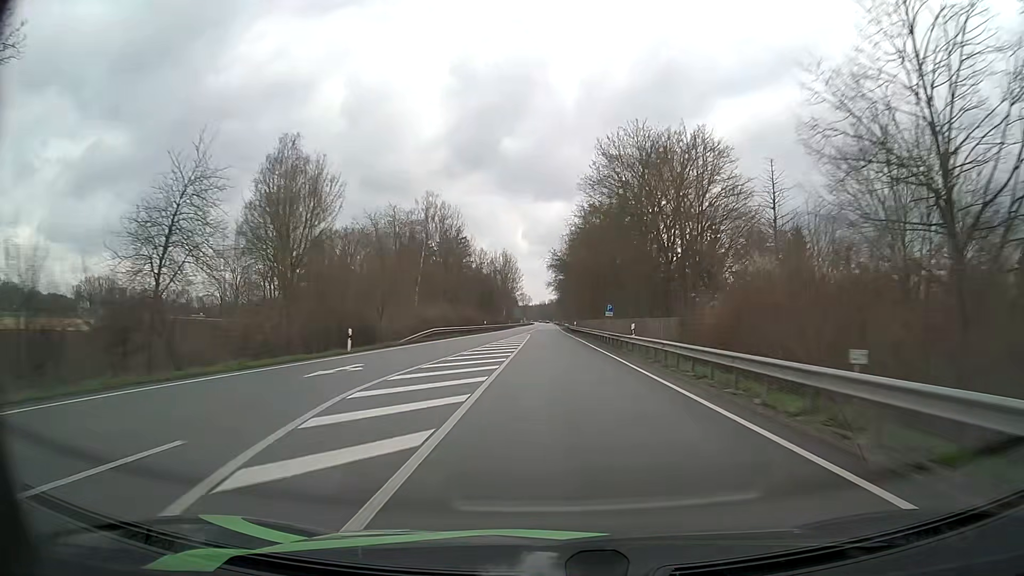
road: primary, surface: asphalt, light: Day
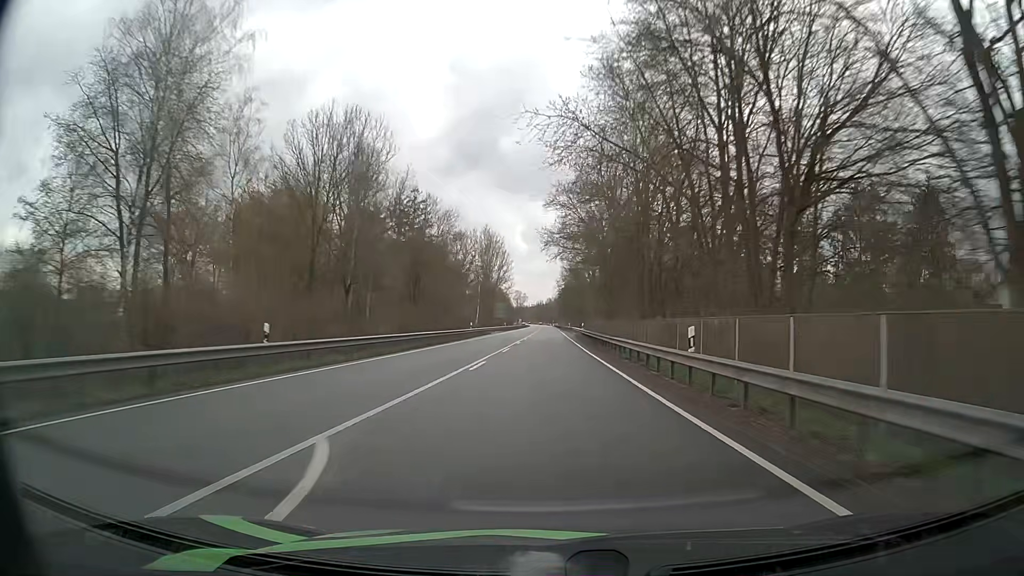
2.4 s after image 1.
(0.0, +63.1) m; 0°
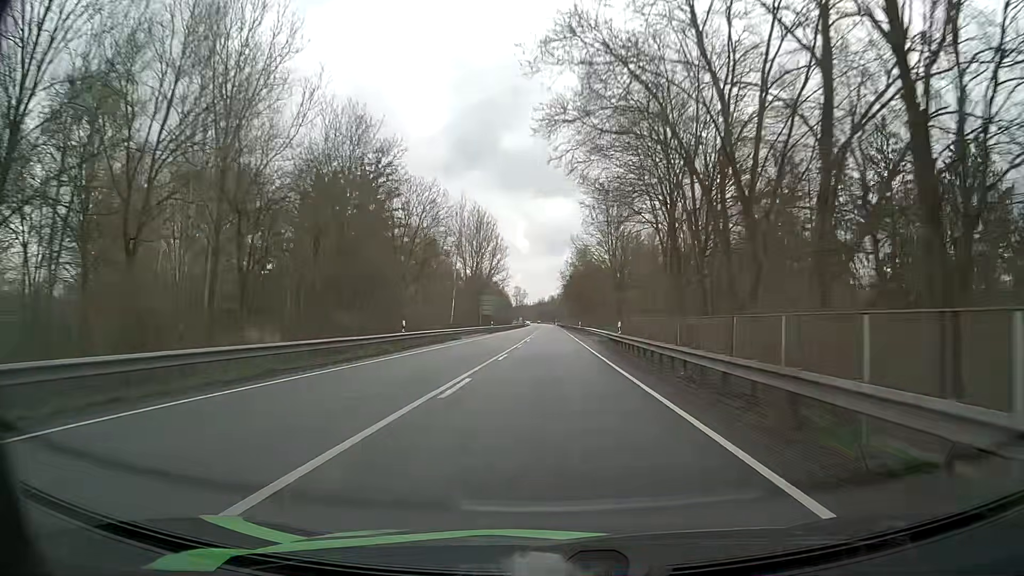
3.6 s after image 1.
(0.0, +31.6) m; 0°
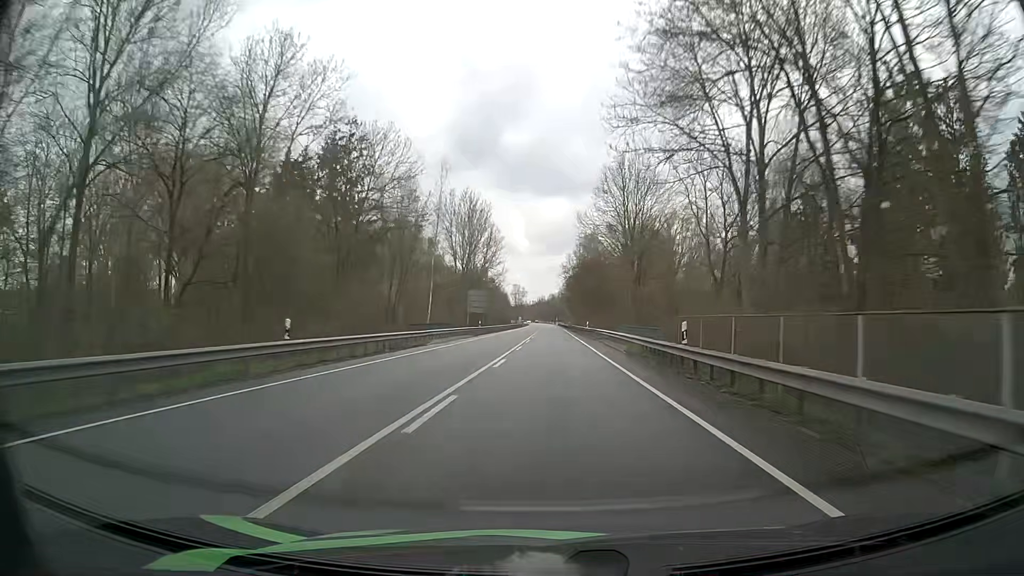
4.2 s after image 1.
(0.0, +15.8) m; 0°
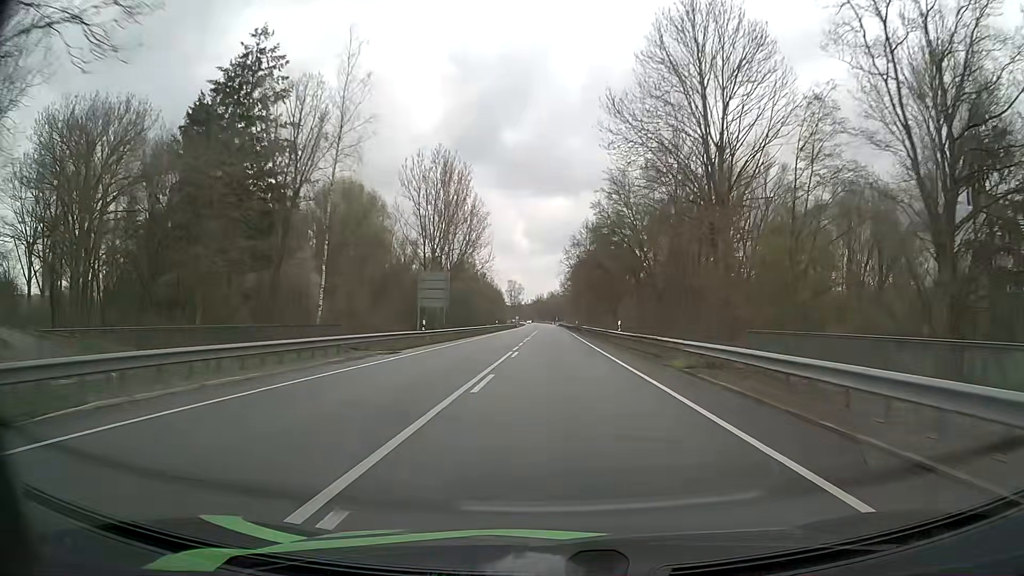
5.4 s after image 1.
(+0.2, +31.6) m; +1°
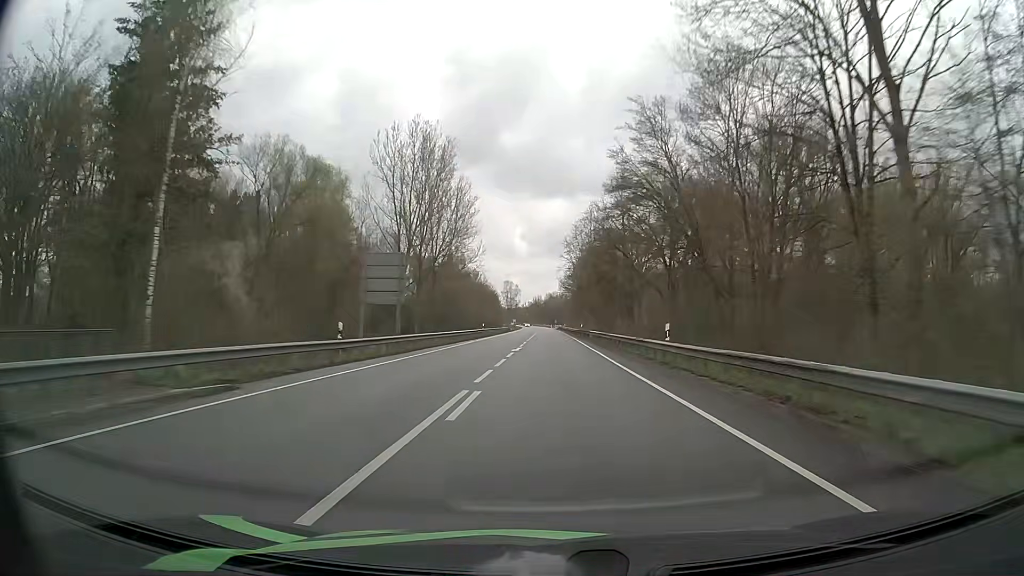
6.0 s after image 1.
(-0.1, +15.8) m; 0°
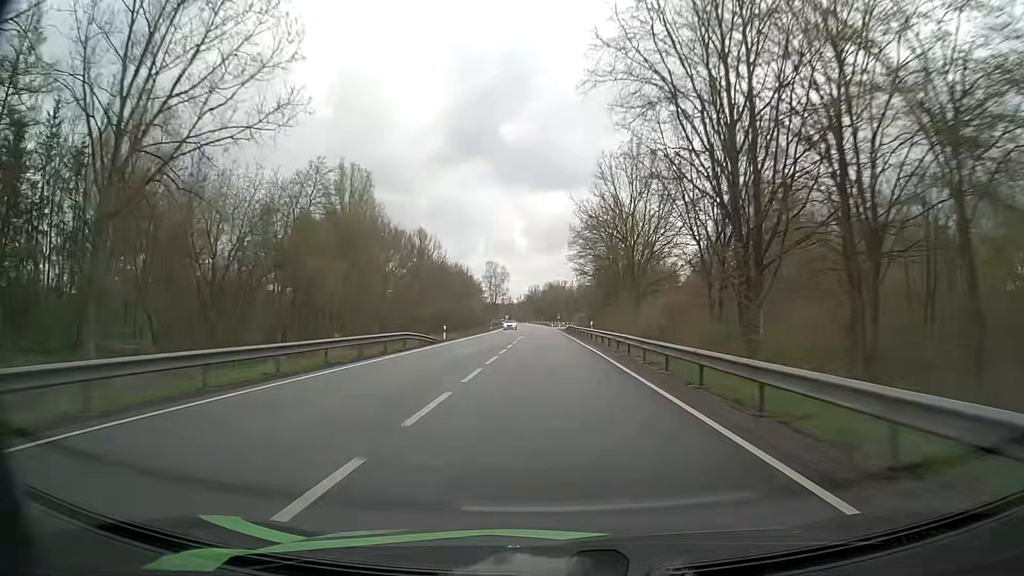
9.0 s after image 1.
(+0.5, +78.9) m; 0°
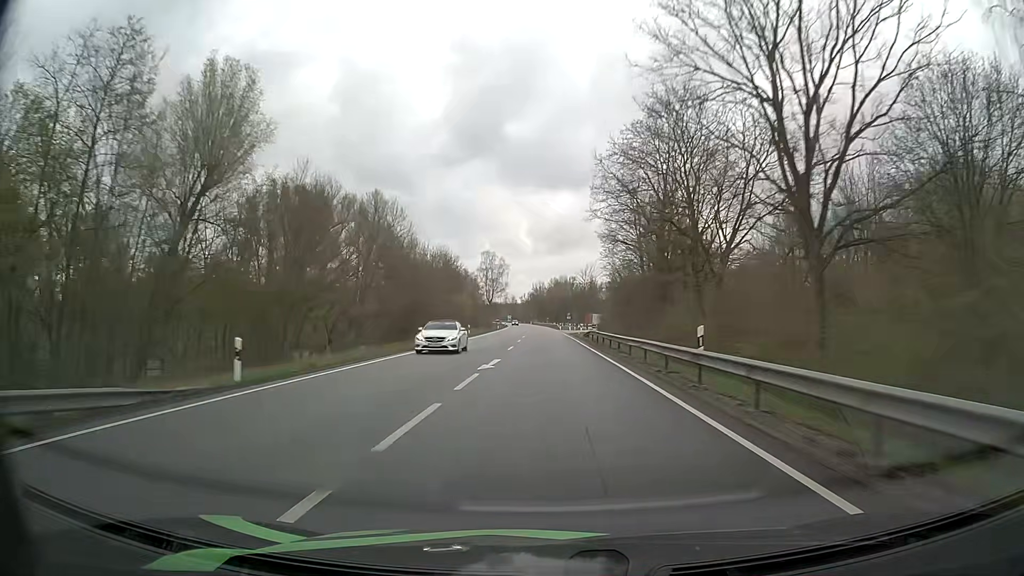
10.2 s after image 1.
(-0.2, +31.6) m; 0°
(0, +10) (0, +20) (0, +30) (0, +40) (0, +50) (0, +60) (-1, +70) (-1, +80) (-1, +90) (-1, +100) m
